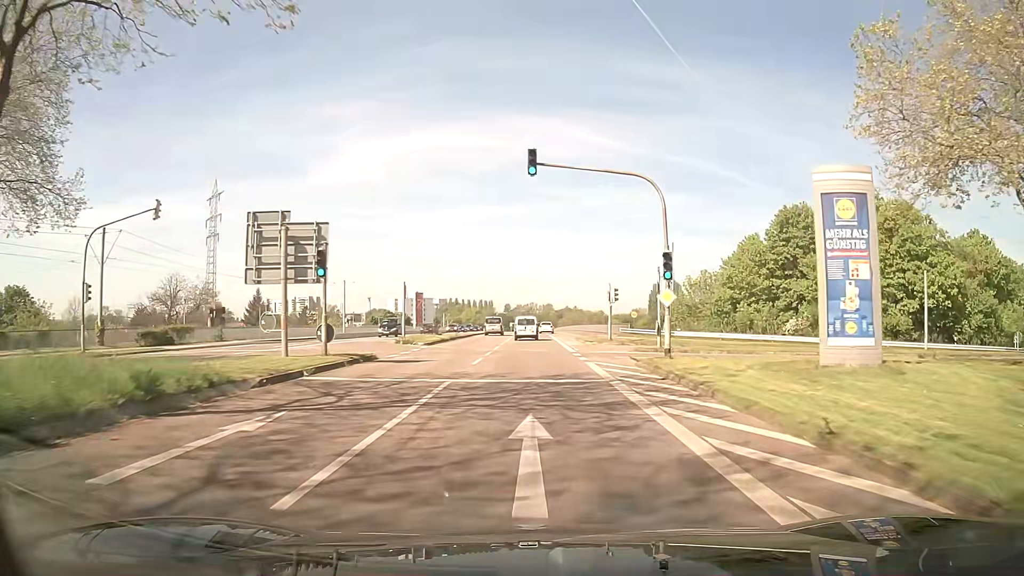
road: secondary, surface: asphalt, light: Day
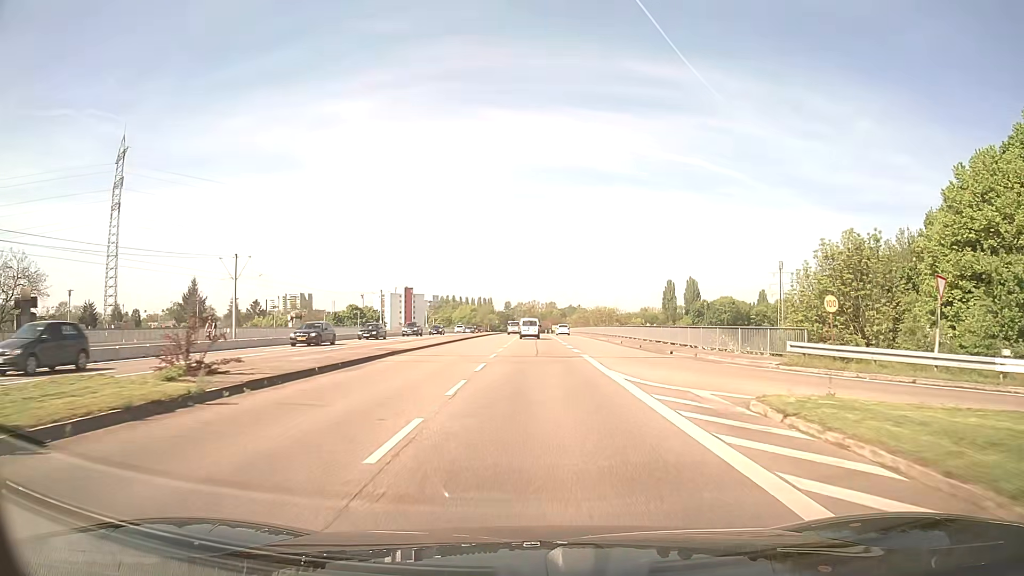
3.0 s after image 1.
(+0.1, +38.6) m; +1°
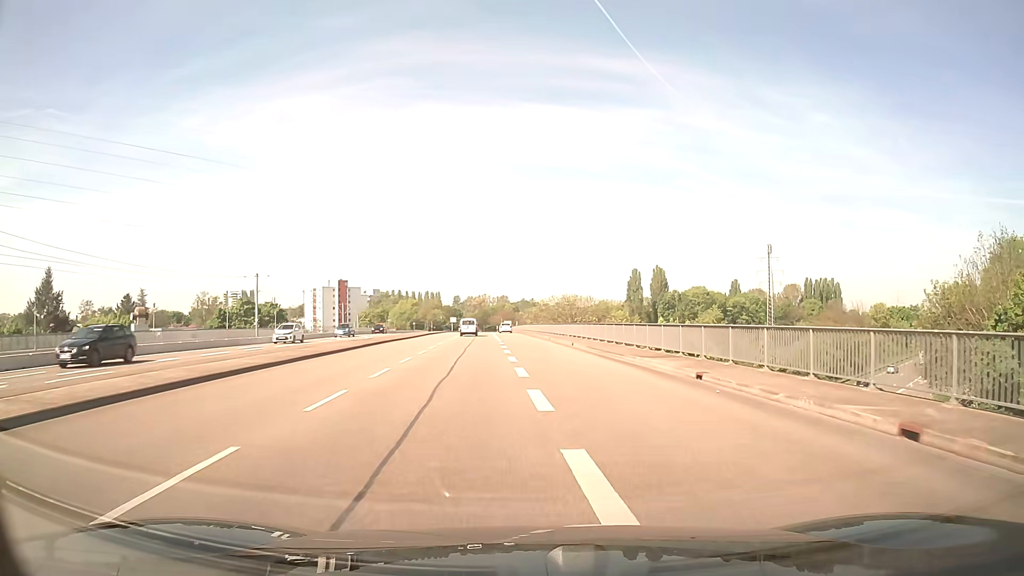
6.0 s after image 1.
(+0.9, +38.3) m; +3°
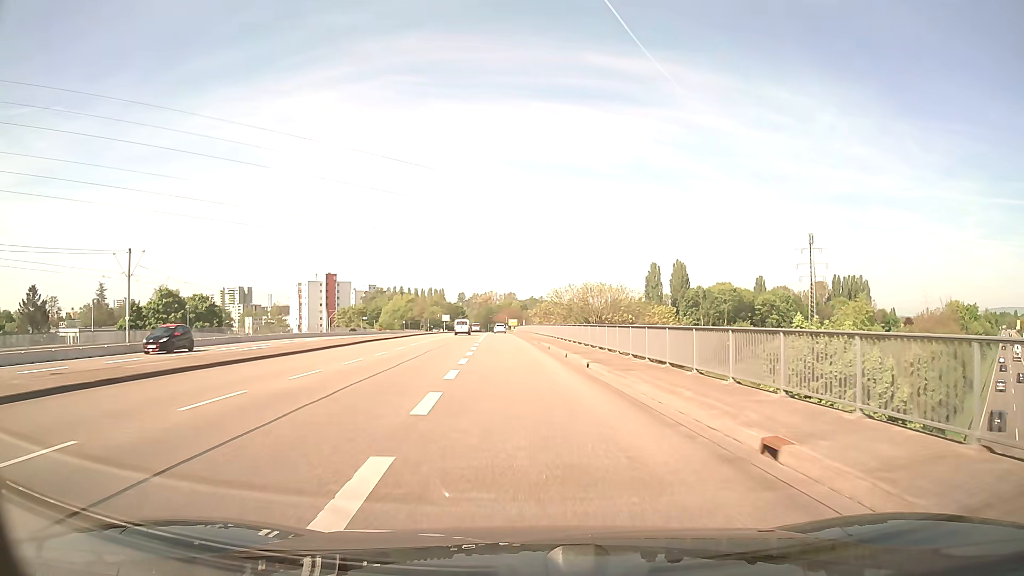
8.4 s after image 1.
(+0.1, +30.4) m; -1°
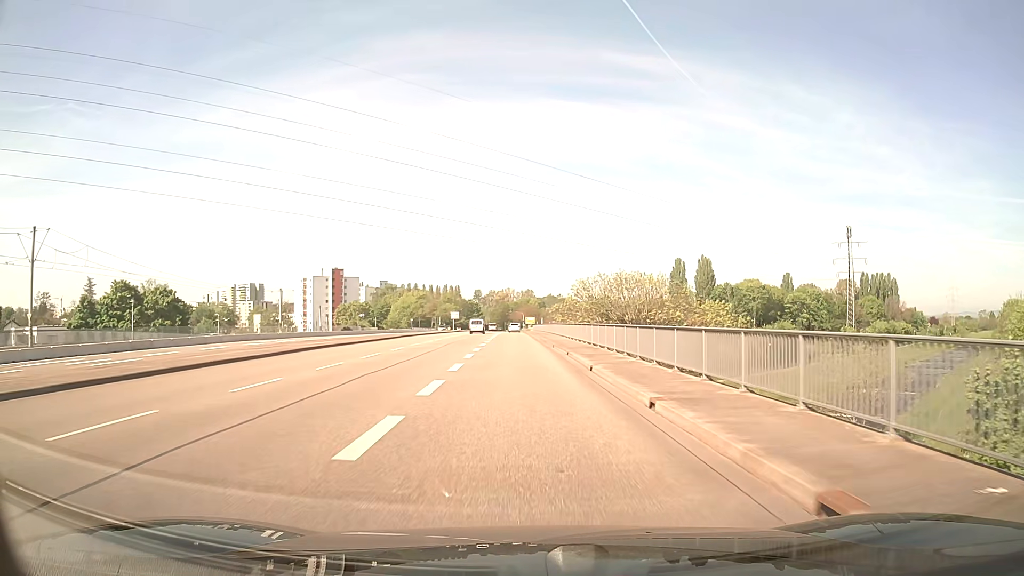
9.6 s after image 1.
(-0.2, +15.1) m; -1°
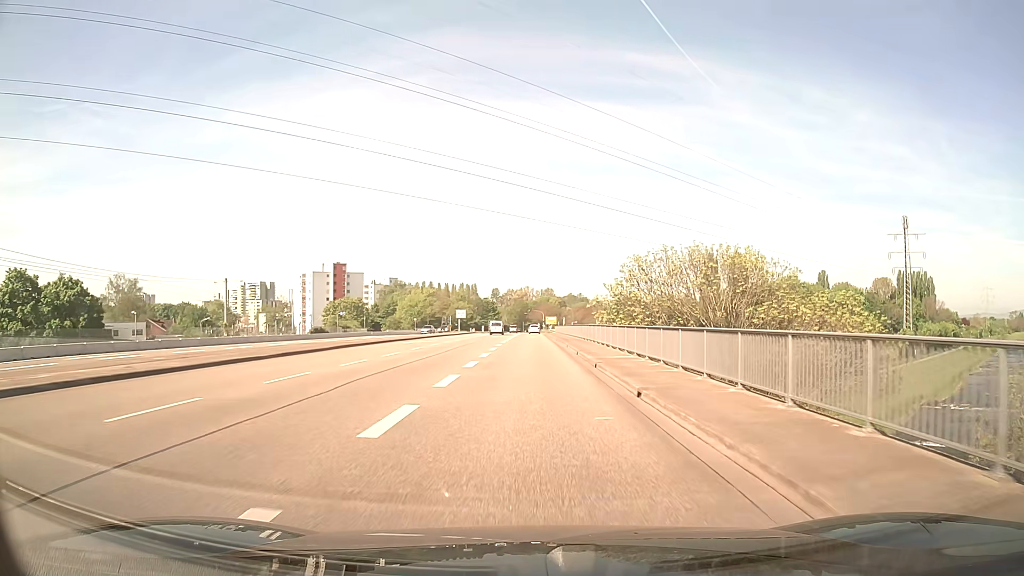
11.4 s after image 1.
(-0.3, +22.6) m; -2°
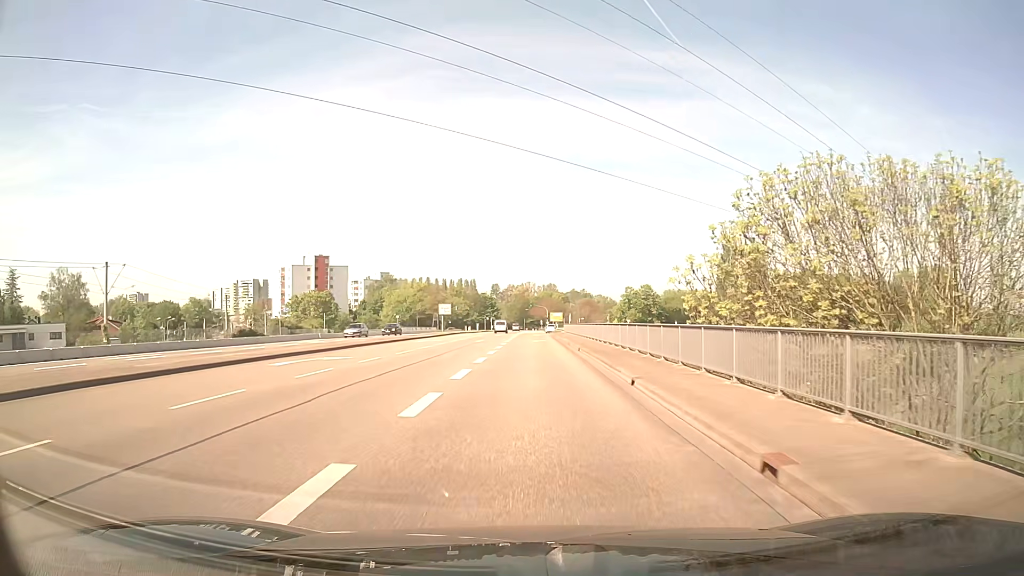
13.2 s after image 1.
(0.0, +22.3) m; 0°
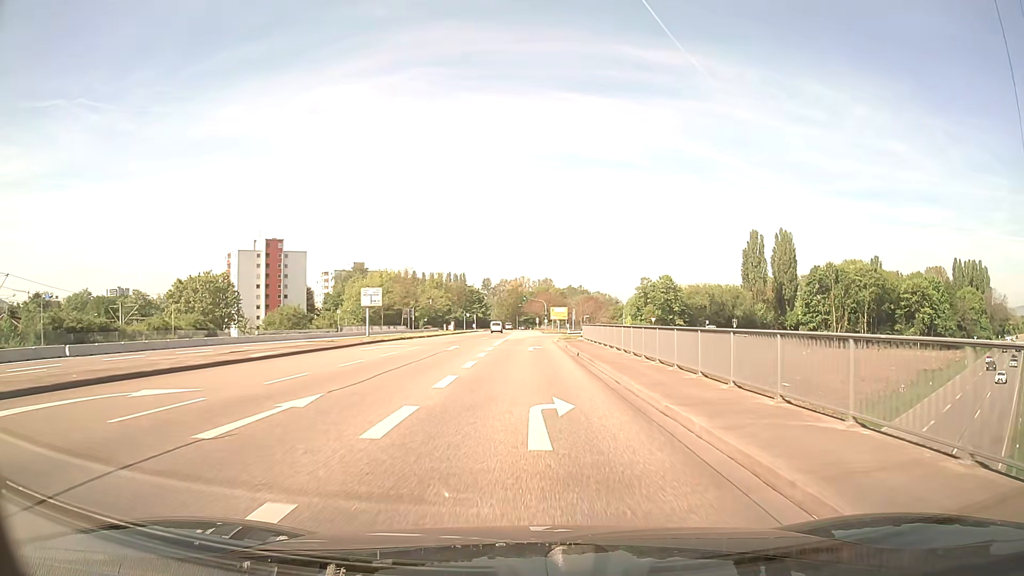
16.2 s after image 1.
(+0.1, +37.2) m; 0°
(0, +10) (0, +20) (0, +30) (0, +40) (0, +50) (+1, +60) (+2, +70) (+3, +80) (+6, +90) (+9, +99) m
